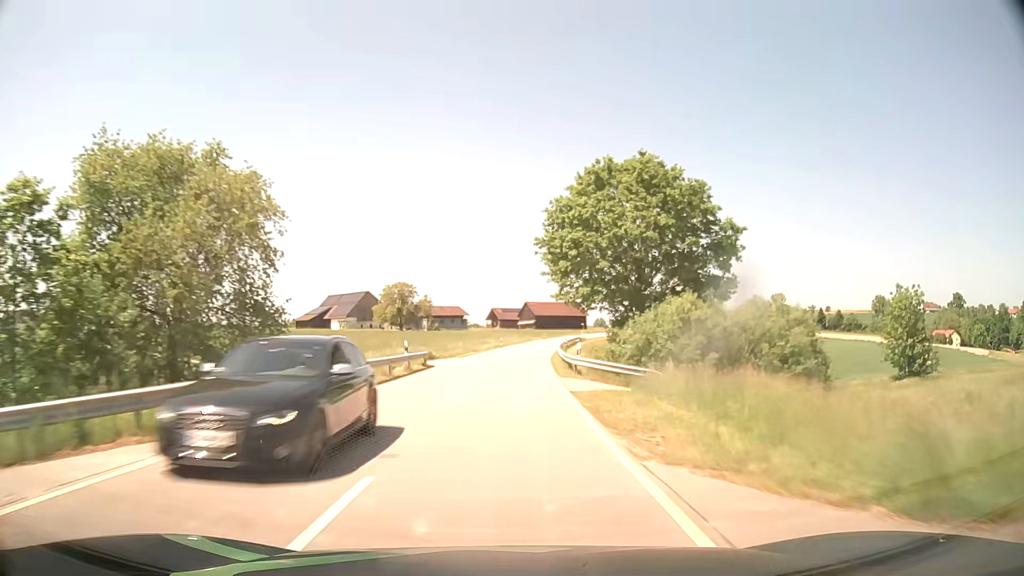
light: Day
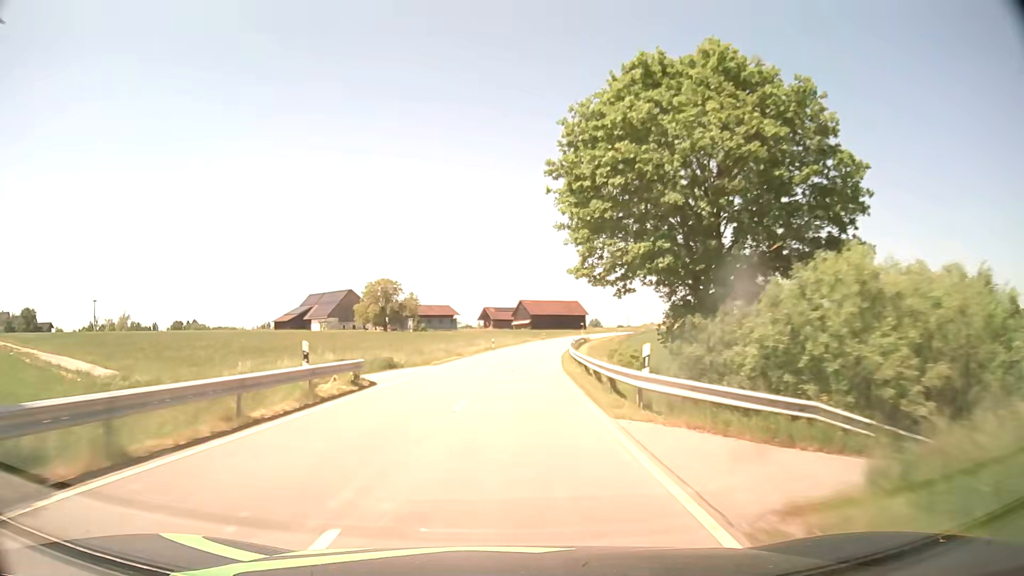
(+0.1, +14.1) m; +1°
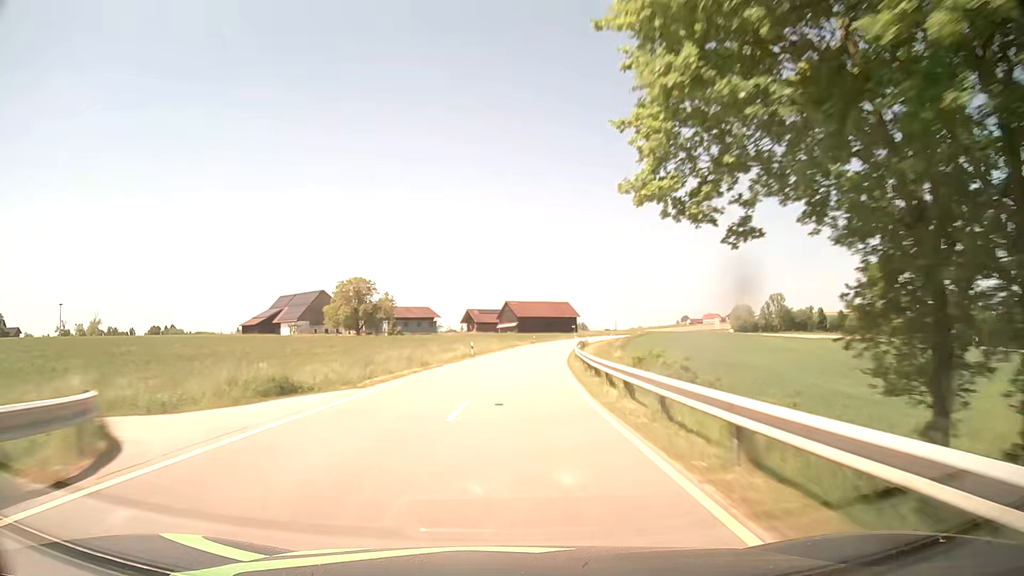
(+0.1, +14.1) m; +1°
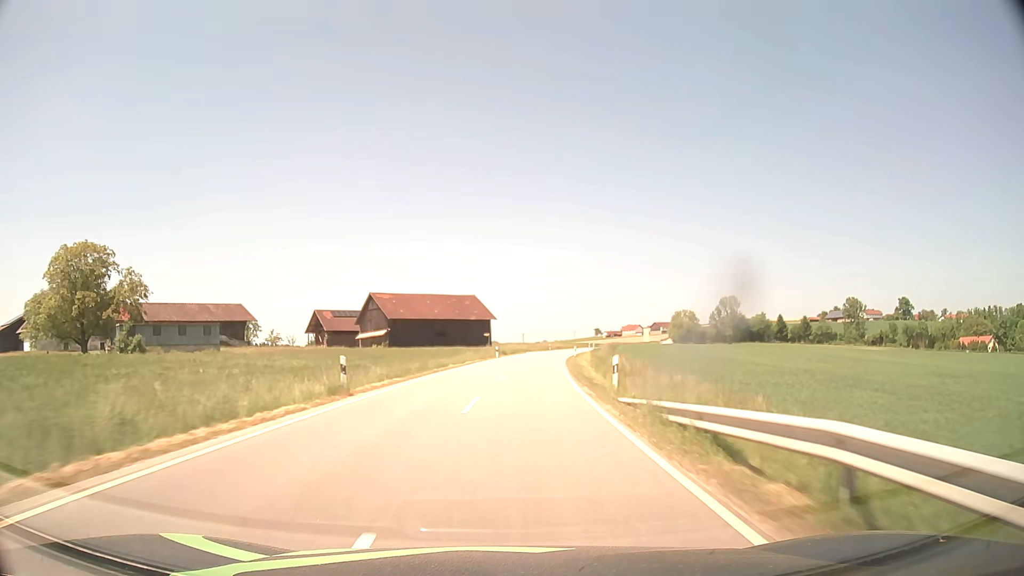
(+5.2, +70.8) m; +8°
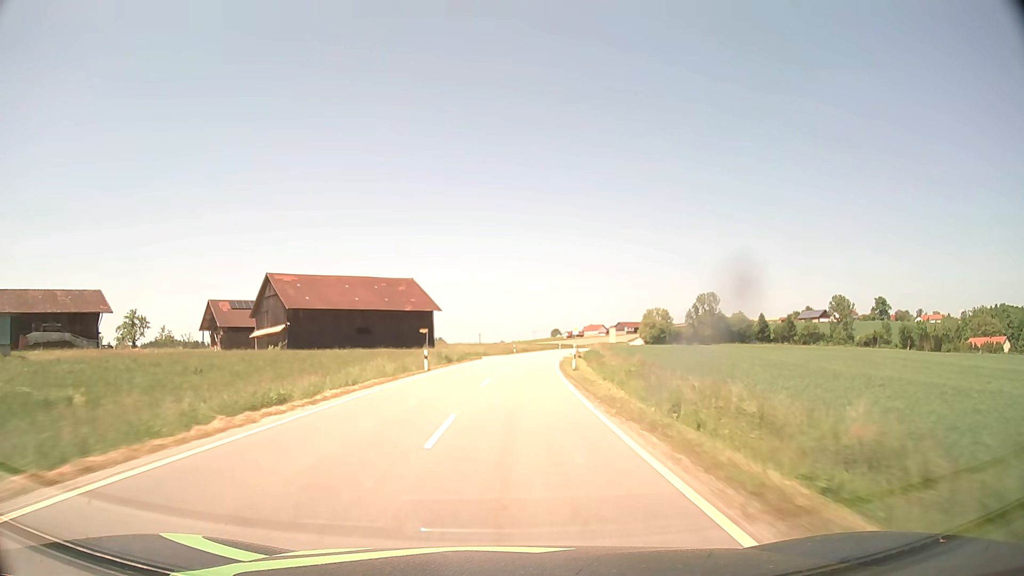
(+0.9, +28.7) m; +4°
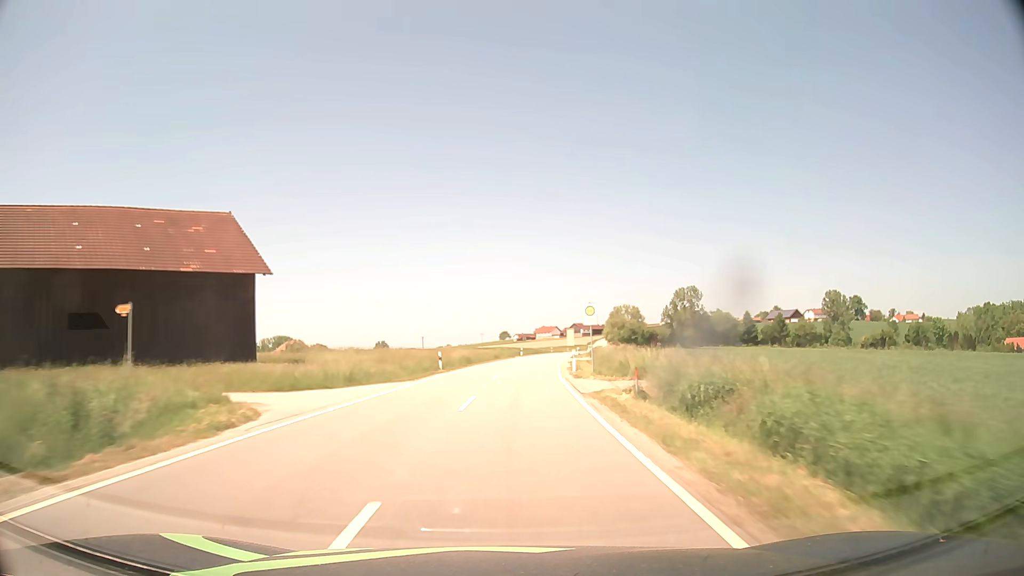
(+1.7, +43.3) m; +4°
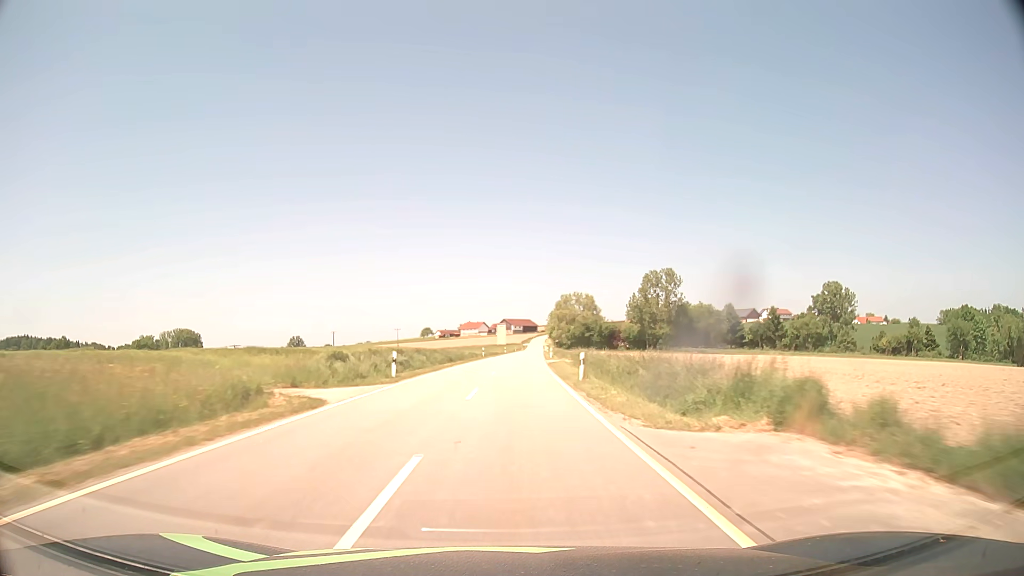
(+3.2, +58.4) m; +6°
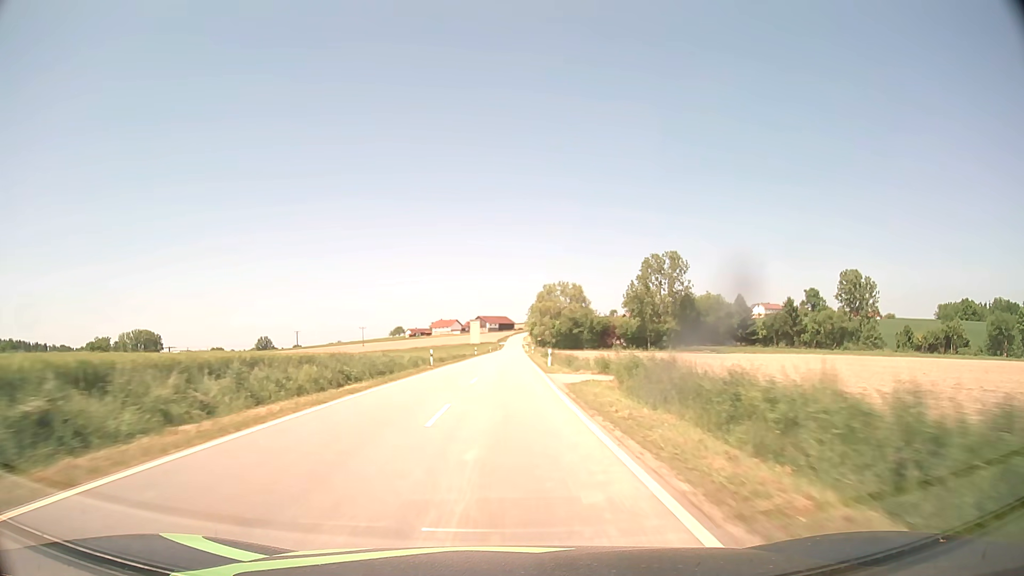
(+0.7, +29.5) m; +2°
